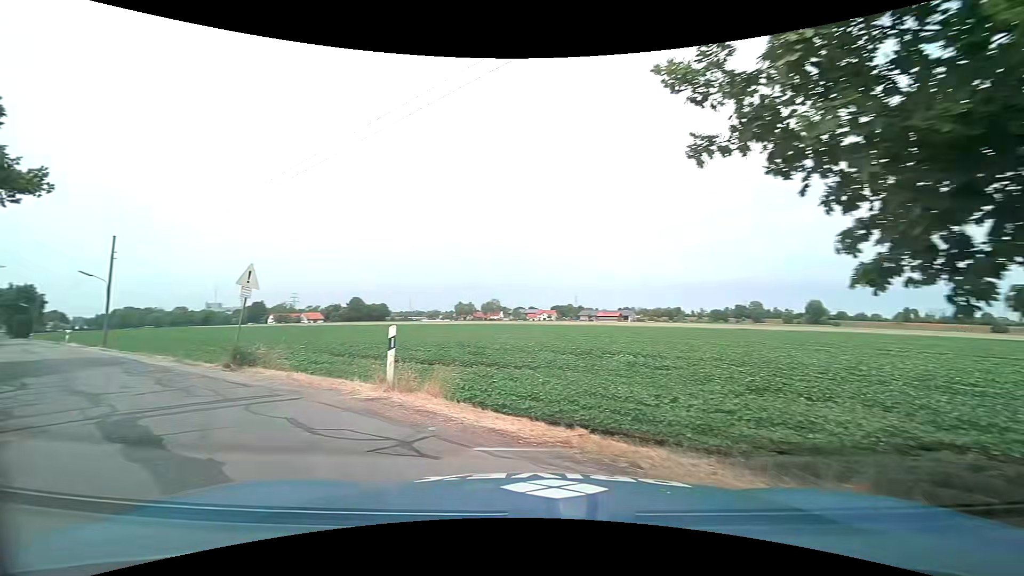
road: tertiary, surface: asphalt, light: Day
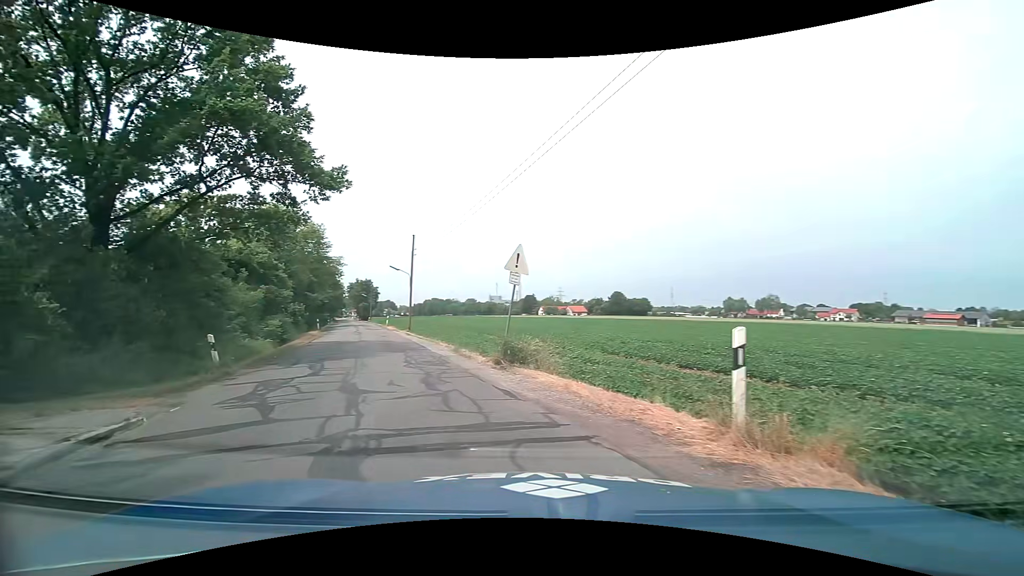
(-1.0, +4.0) m; -29°
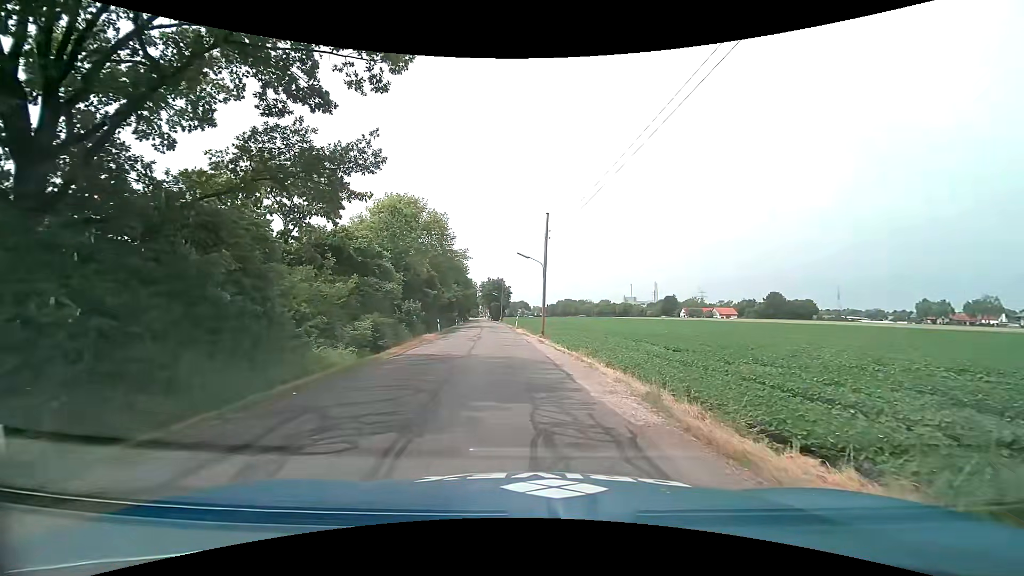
(-2.0, +10.7) m; -15°
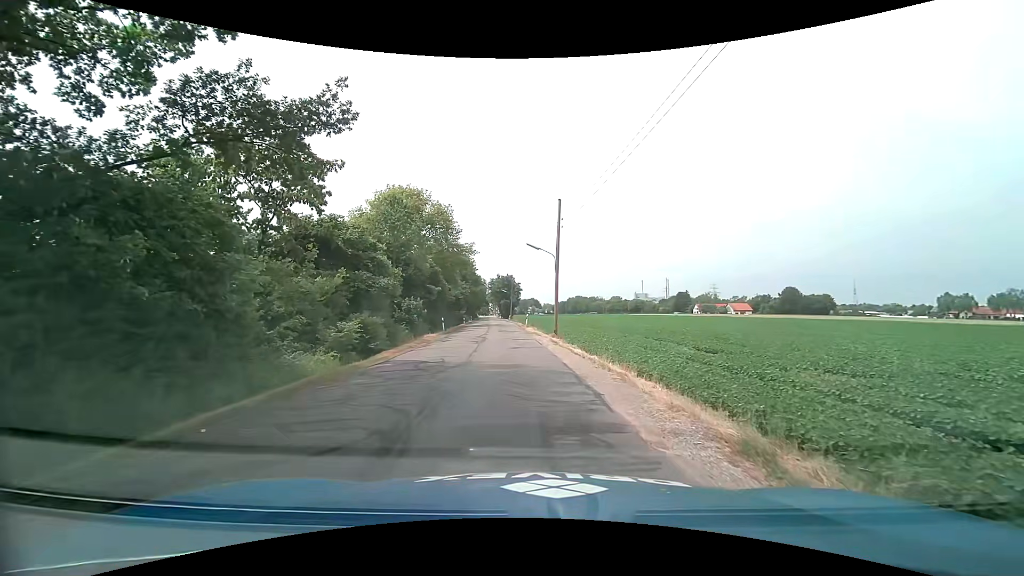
(0.0, +3.3) m; -1°
